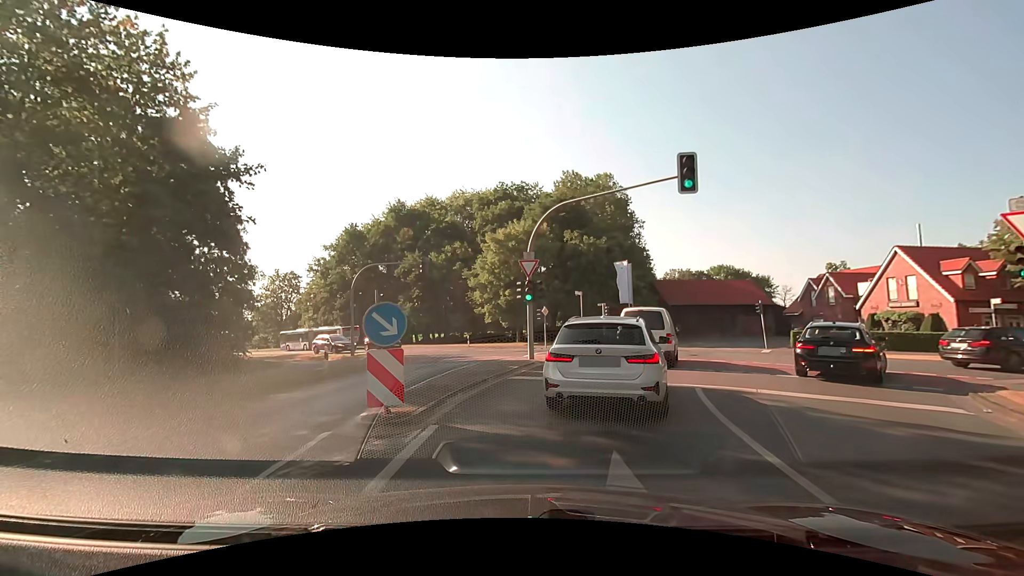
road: secondary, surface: asphalt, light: Day
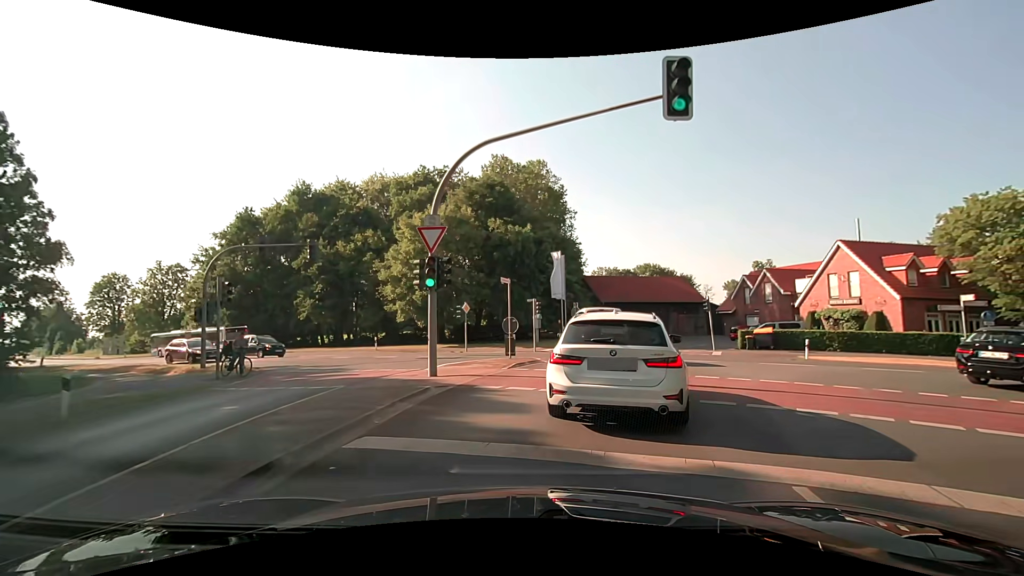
(+0.3, +6.8) m; +9°
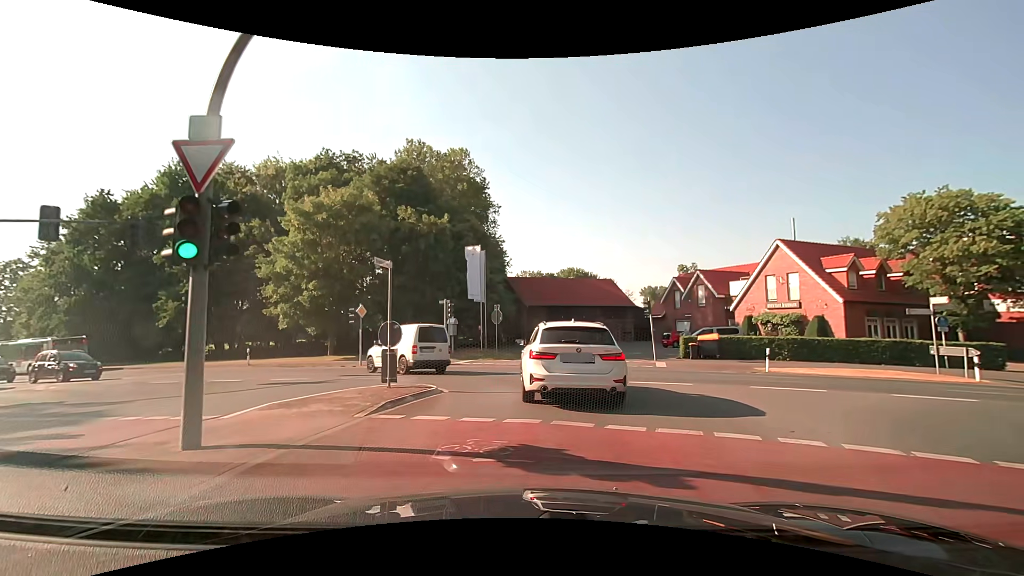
(+0.3, +6.4) m; +7°
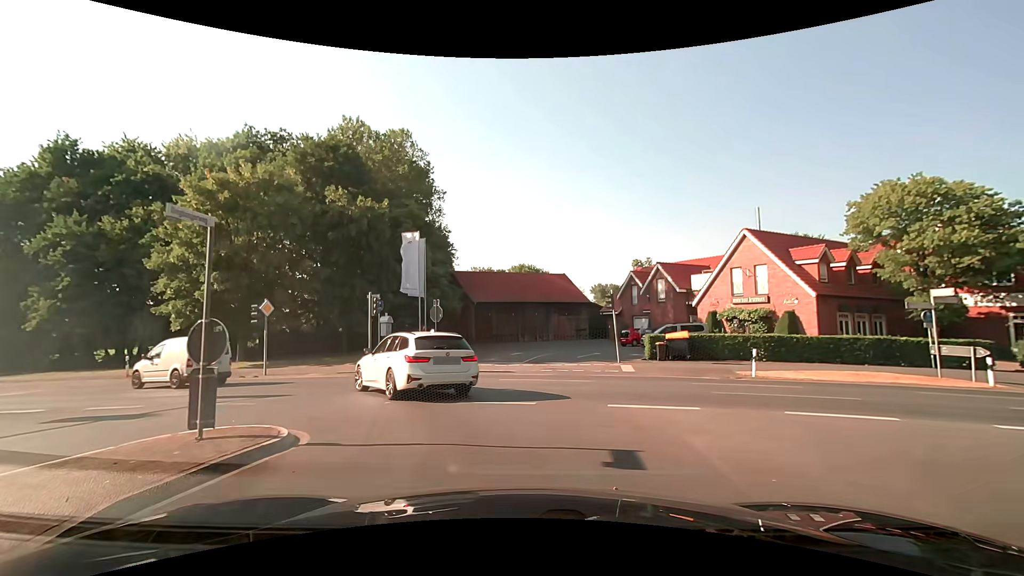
(+0.3, +4.7) m; +6°
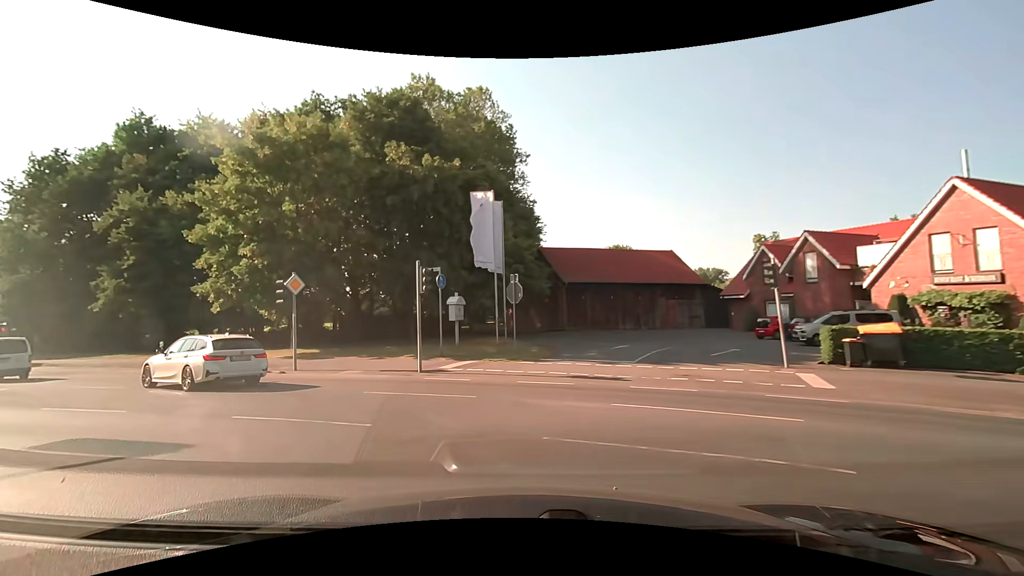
(-0.3, +7.5) m; -10°
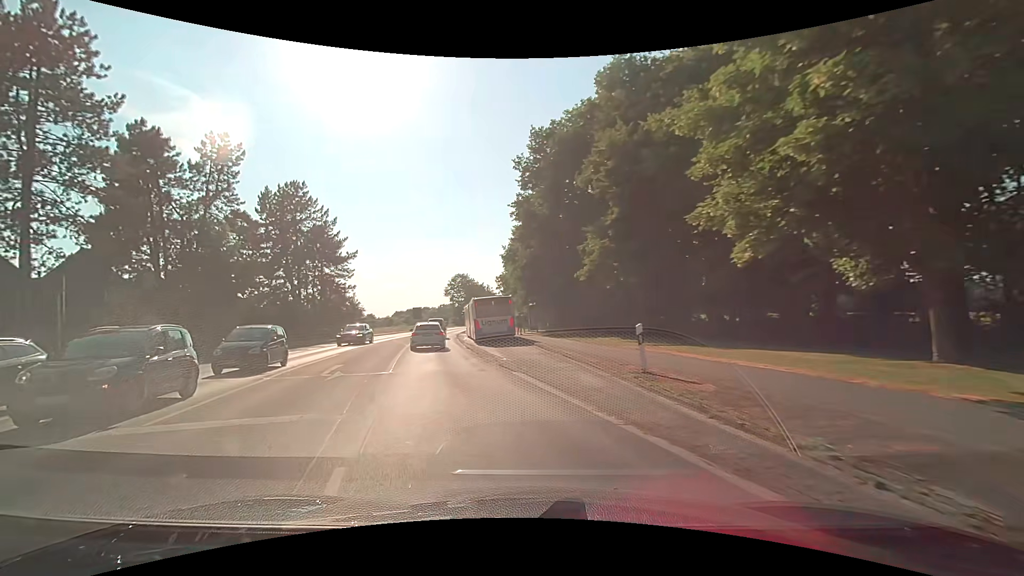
(-8.5, +15.9) m; -52°
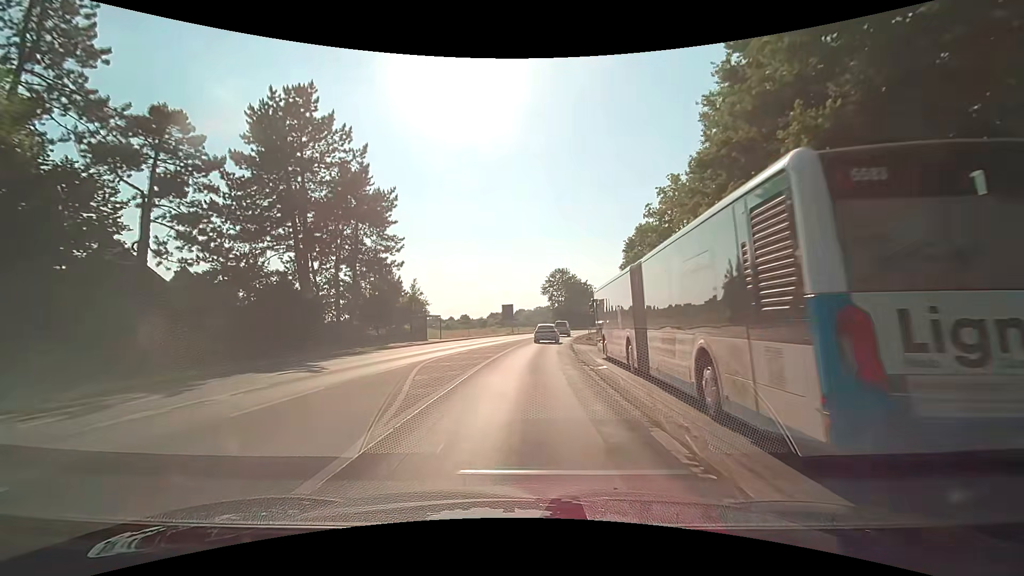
(-4.6, +27.1) m; -12°
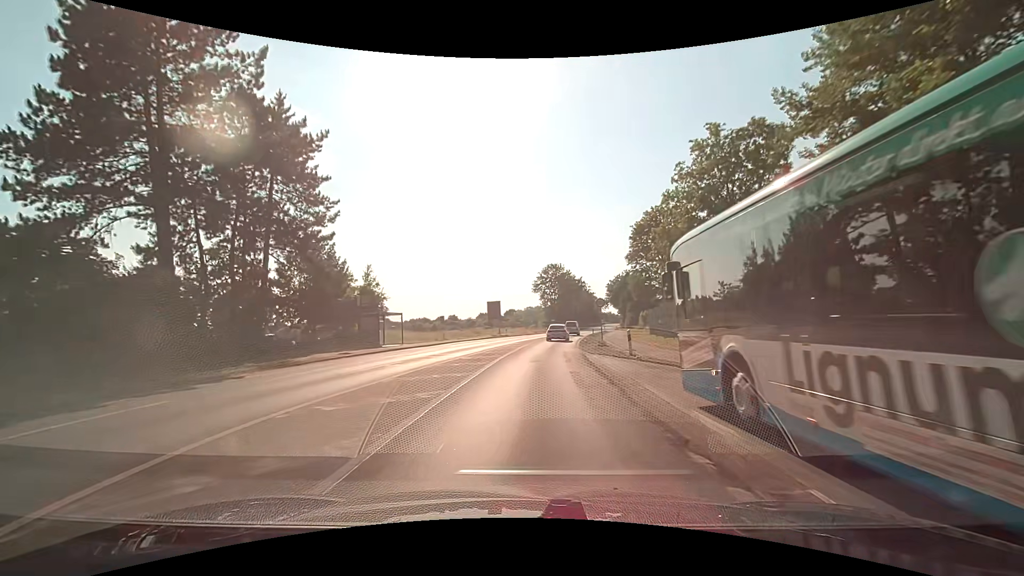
(+0.2, +12.9) m; +1°
(0, +10) (0, +20) (+1, +30) (+2, +40) (+3, +50) (+5, +60) (+6, +70) (+8, +79) (+10, +89) (+12, +99) m
